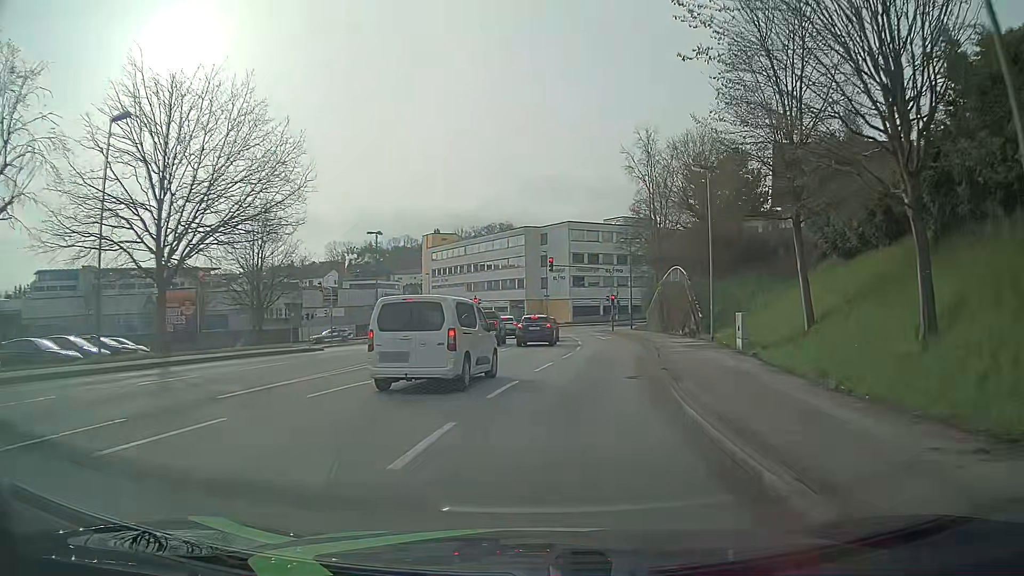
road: tertiary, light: Day
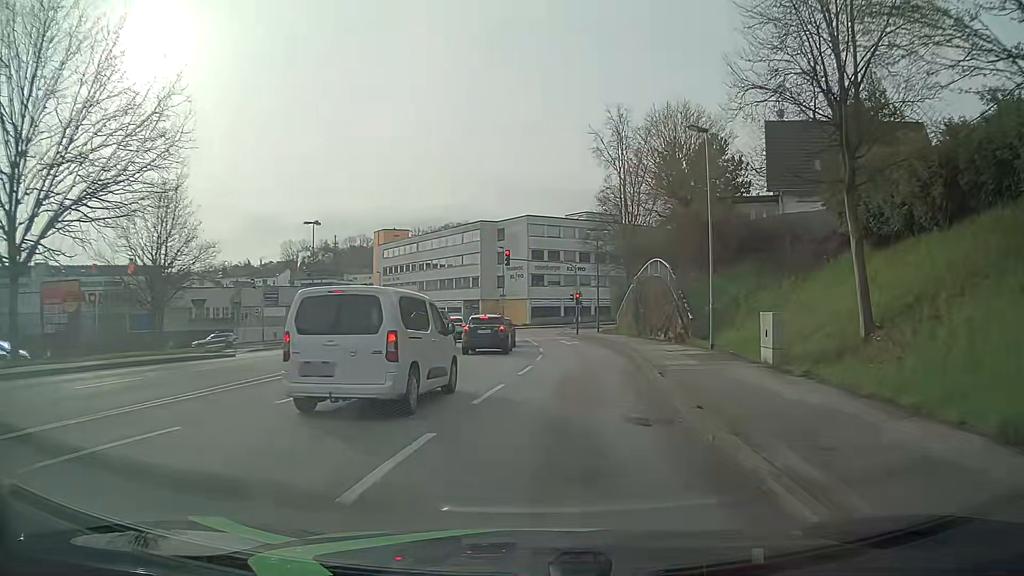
(+0.2, +6.8) m; +4°
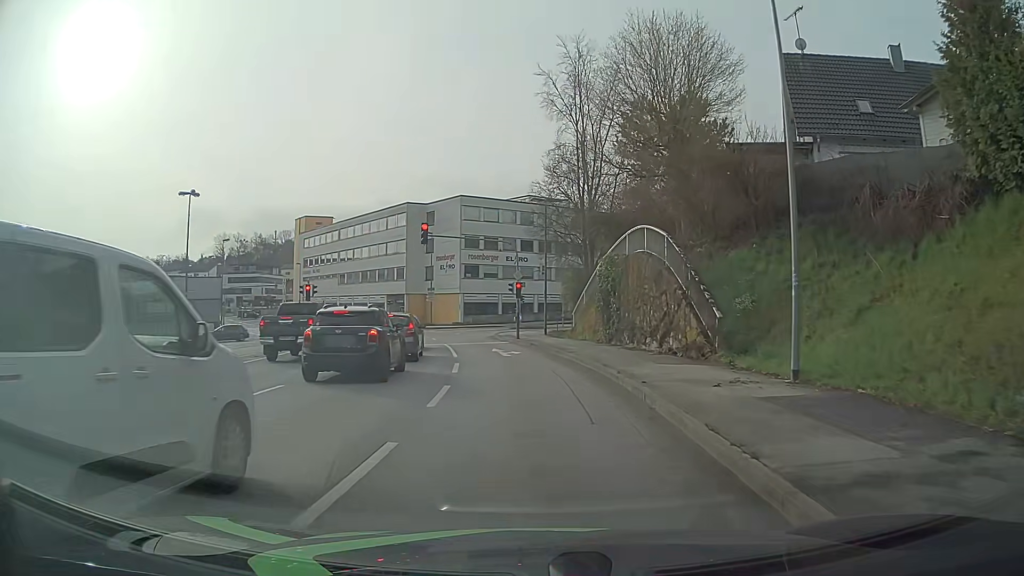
(+0.6, +12.4) m; +5°
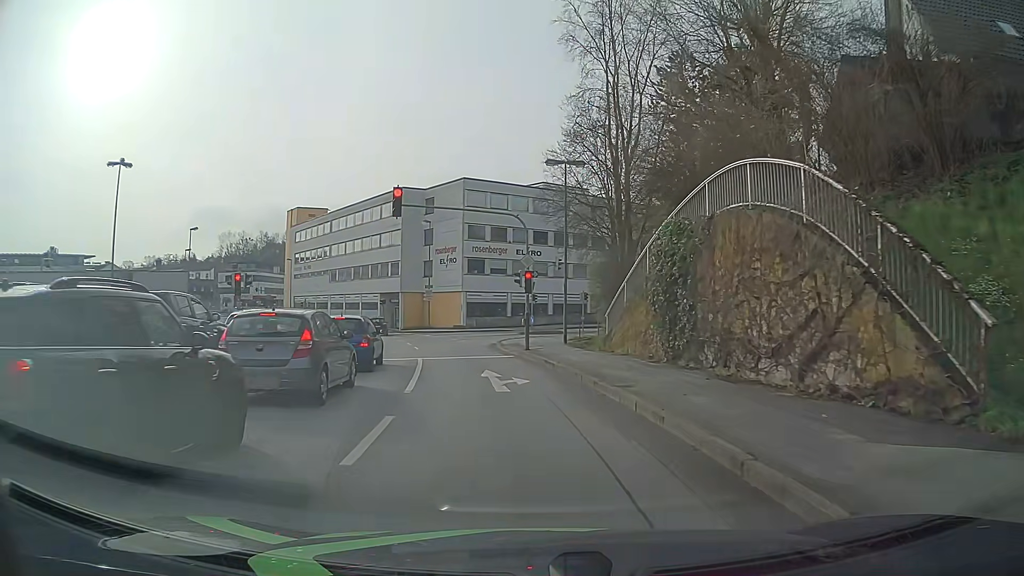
(0.0, +10.0) m; -1°
